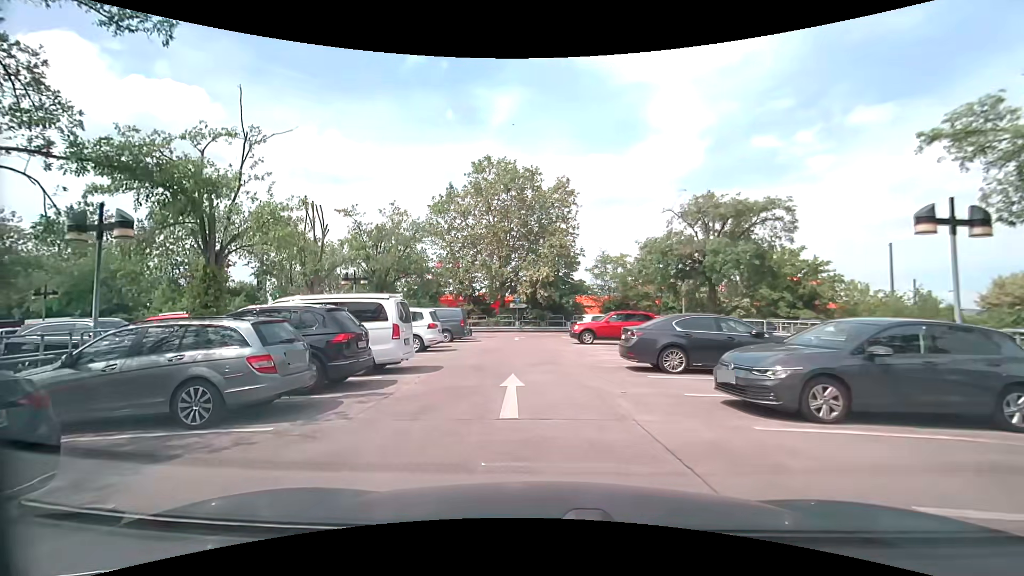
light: Day
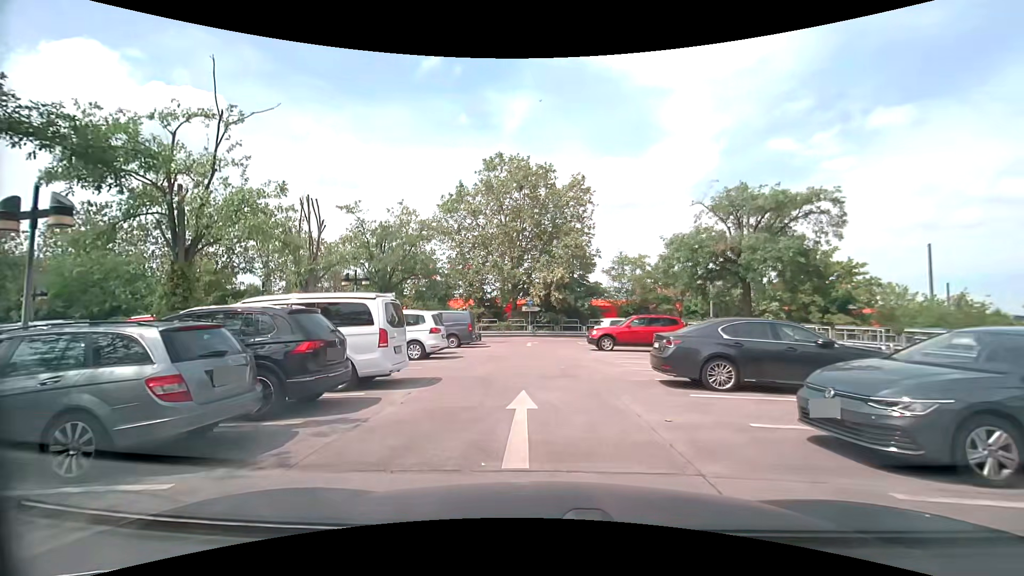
(-0.1, +2.1) m; -2°
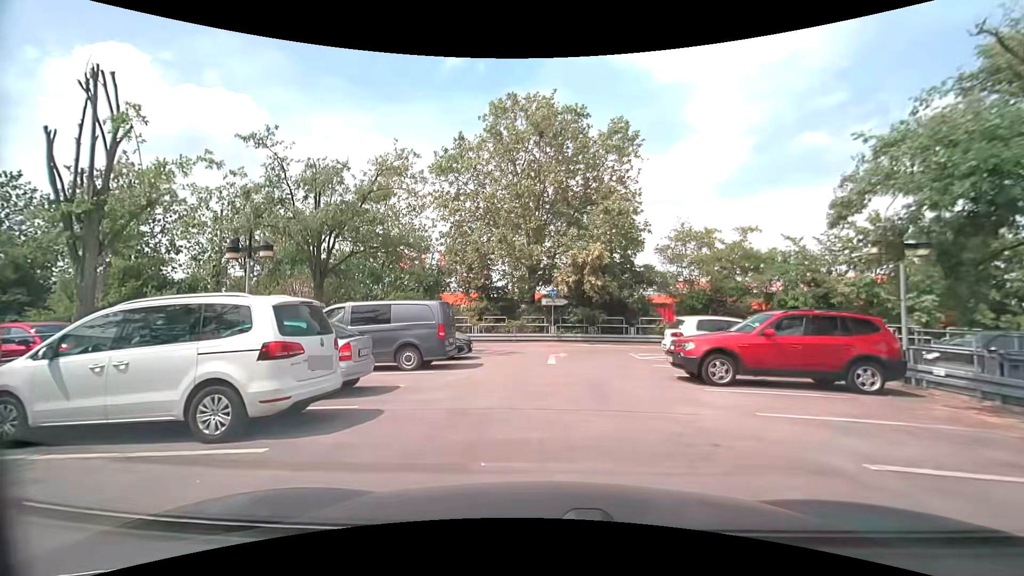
(-0.4, +11.7) m; -3°
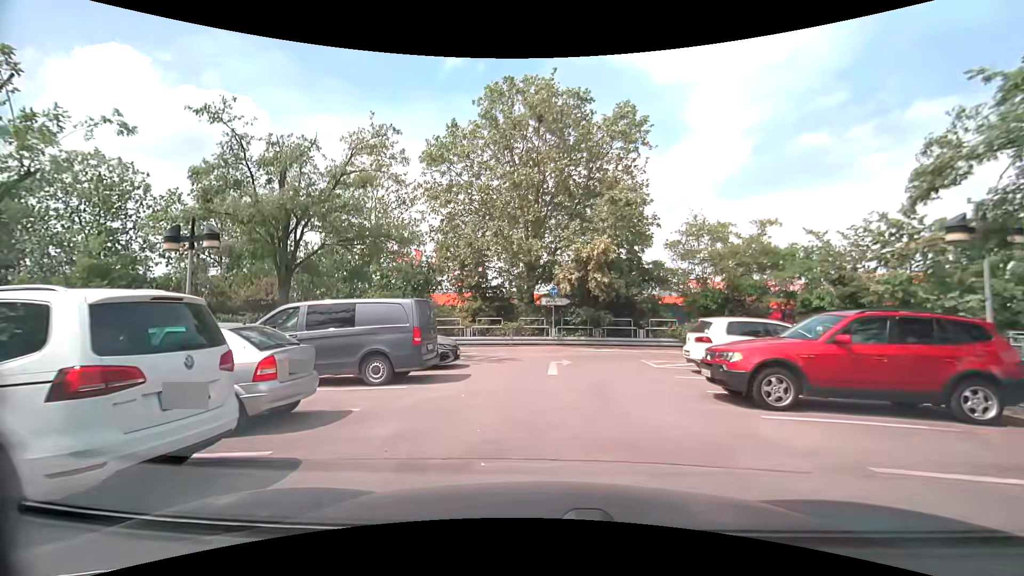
(0.0, +2.5) m; 0°
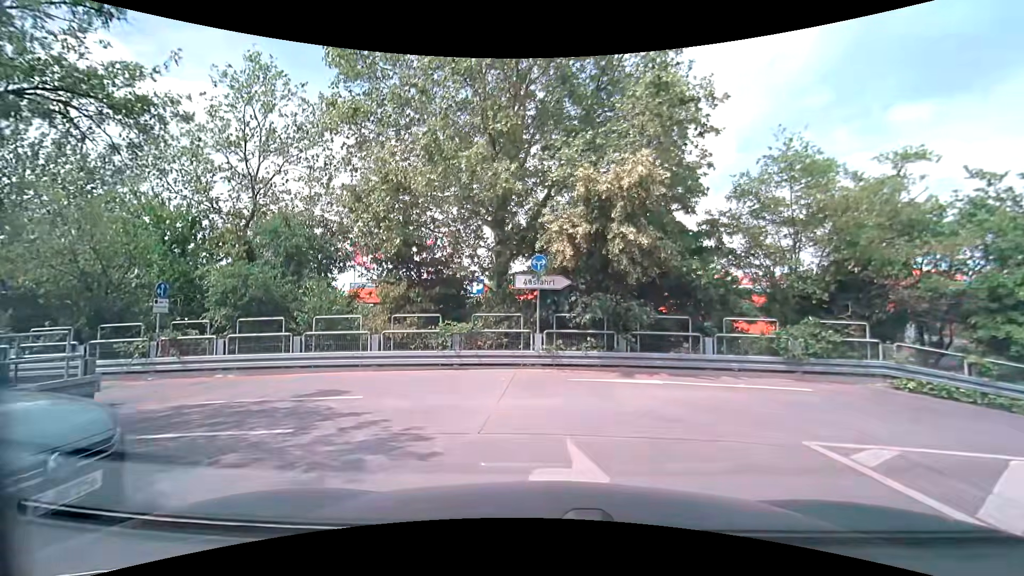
(+0.2, +11.5) m; +2°
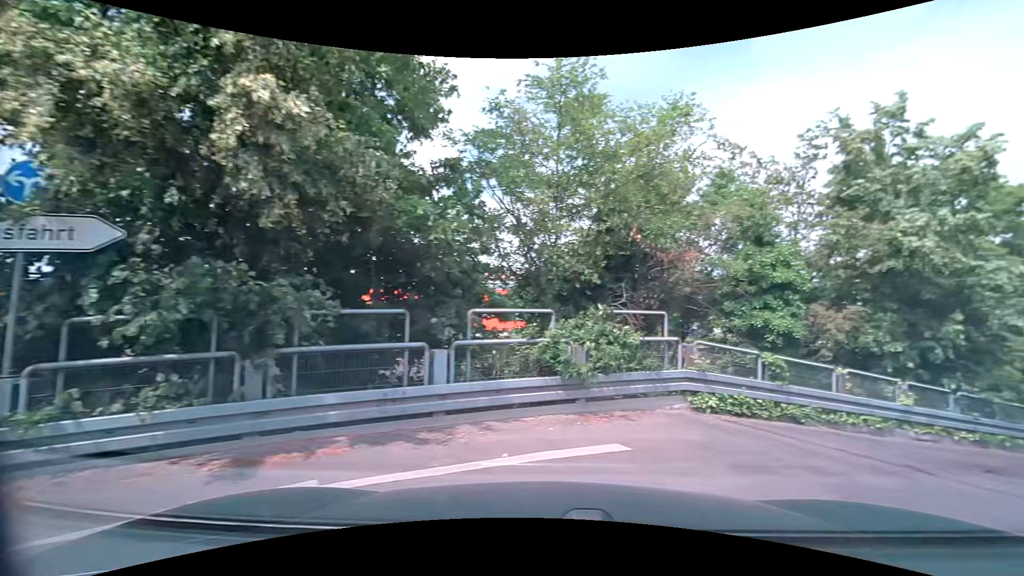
(+1.1, +6.8) m; +32°
